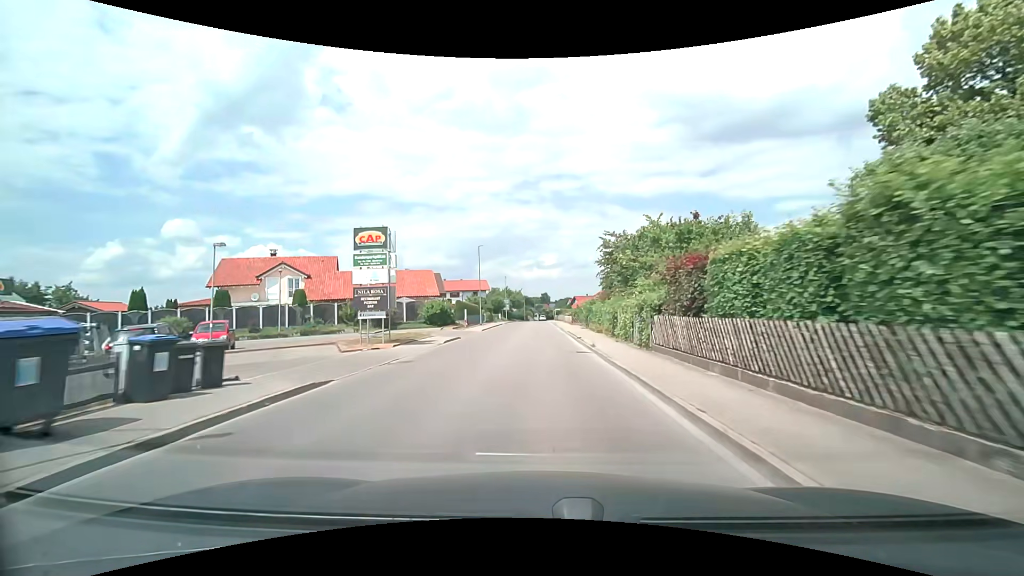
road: secondary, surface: asphalt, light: Day
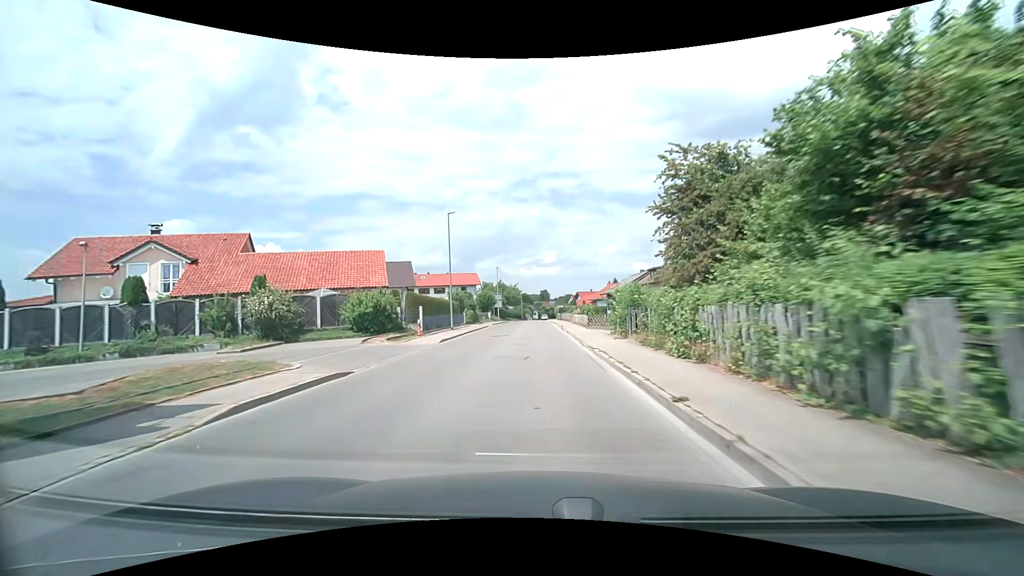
(0.0, +17.7) m; 0°
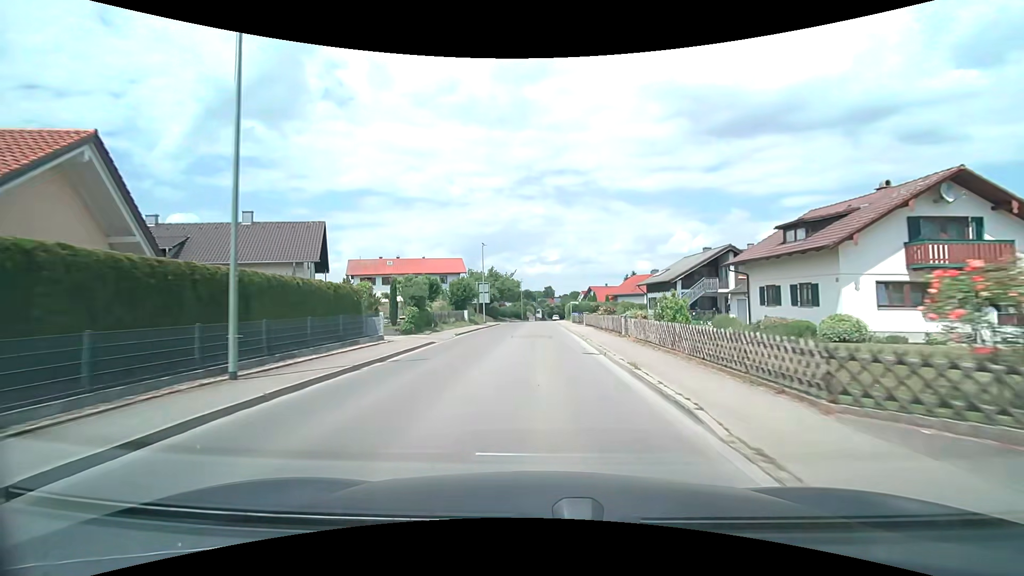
(-0.2, +27.0) m; -1°
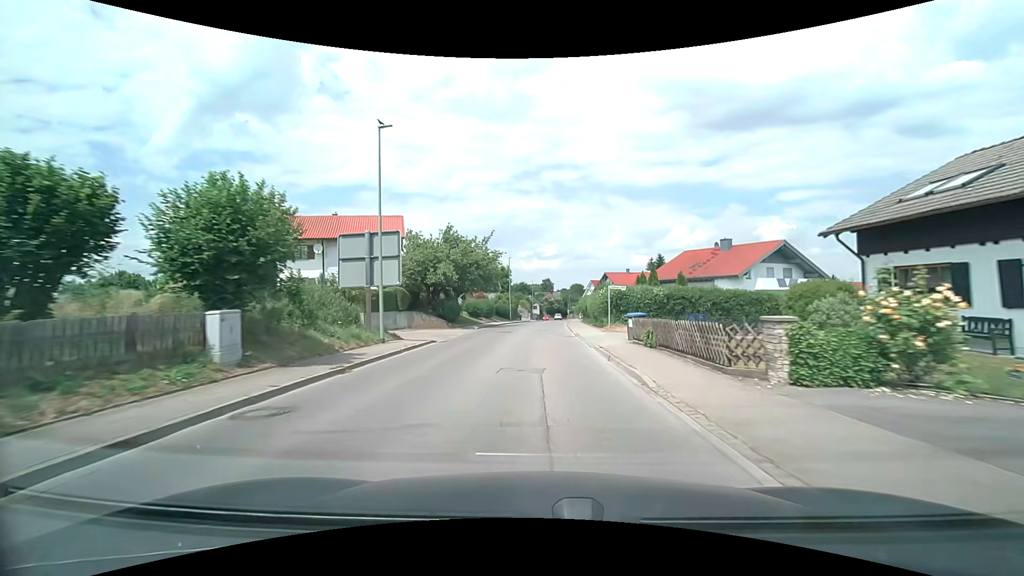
(+0.1, +35.6) m; 0°
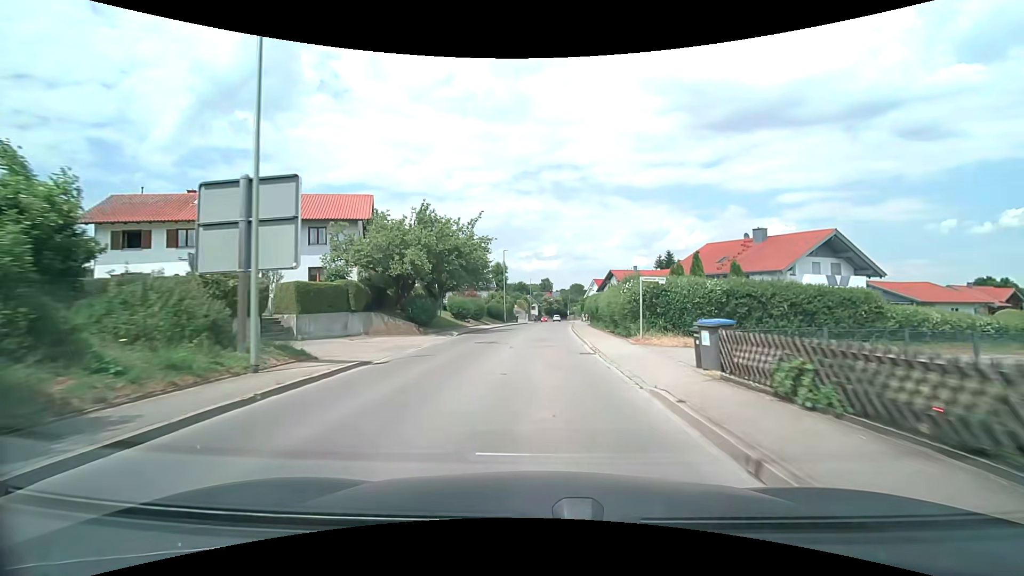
(0.0, +8.8) m; 0°
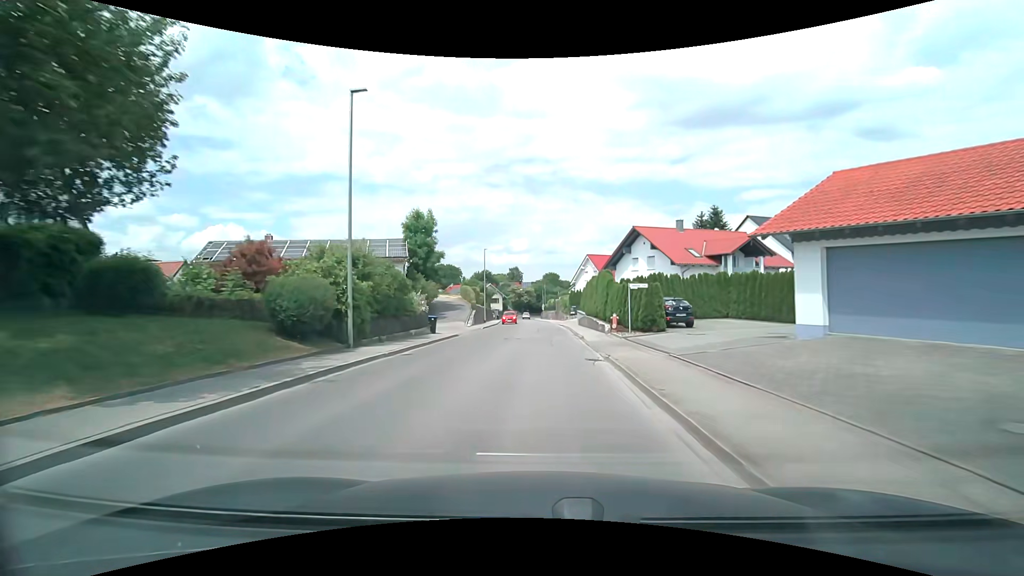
(+1.2, +43.7) m; +3°
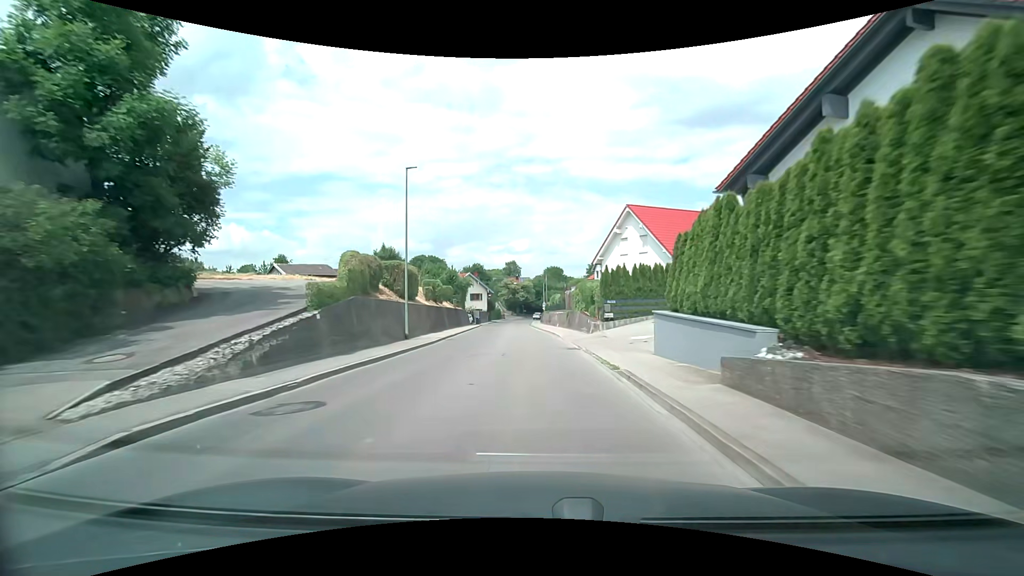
(+0.4, +34.4) m; 0°
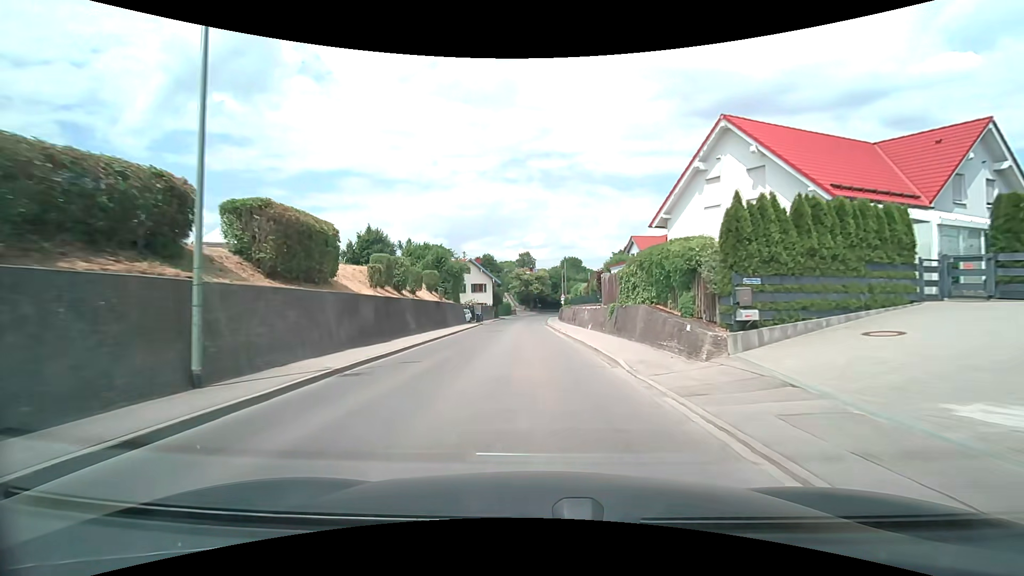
(-0.2, +16.7) m; -2°
(0, +10) (0, +20) (-1, +30) (-1, +40) (-1, +50) (-1, +60) (-1, +70) (0, +80) (+1, +90) (+2, +100) m
